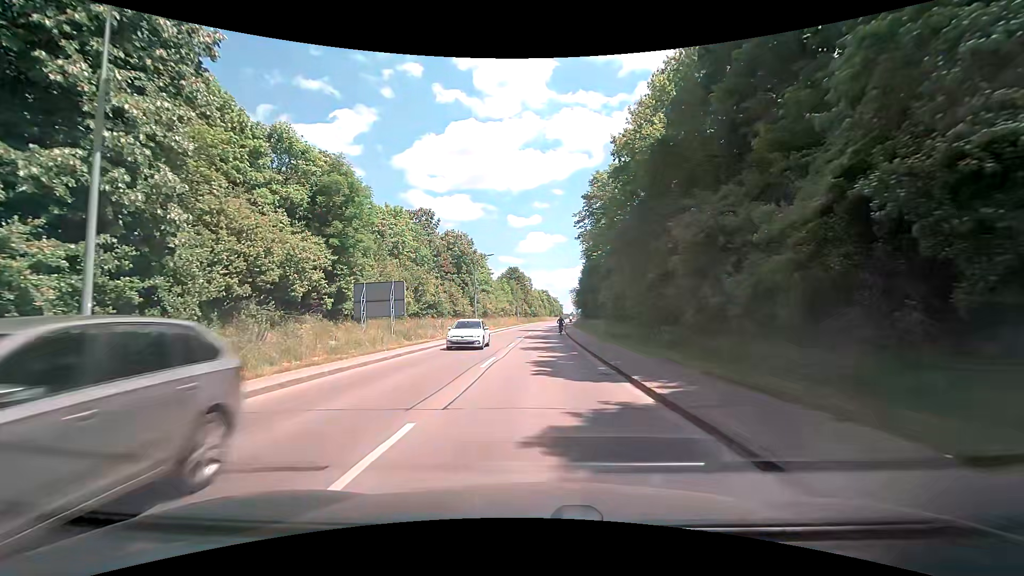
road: tertiary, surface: asphalt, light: Day
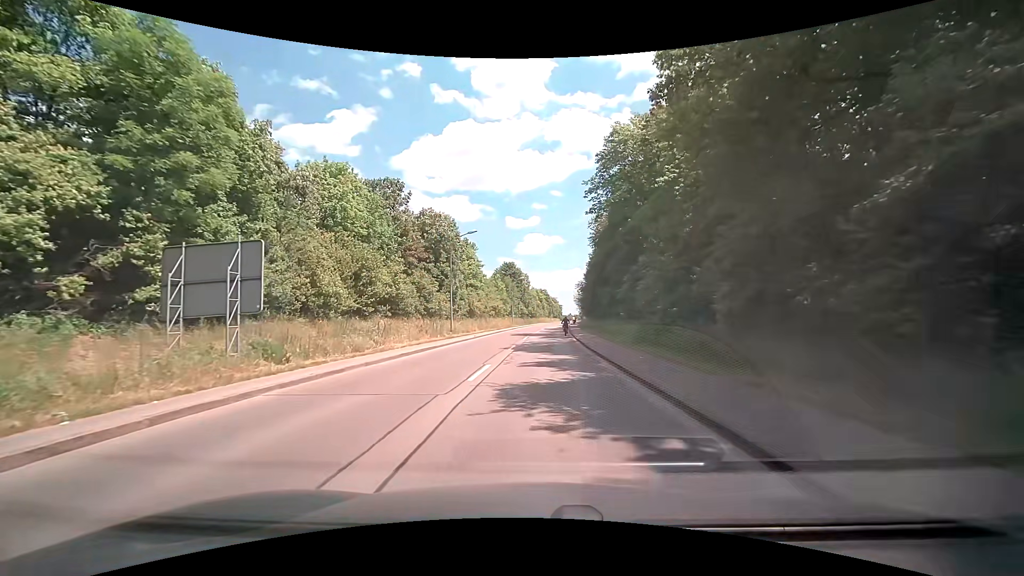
(-0.2, +15.6) m; -1°
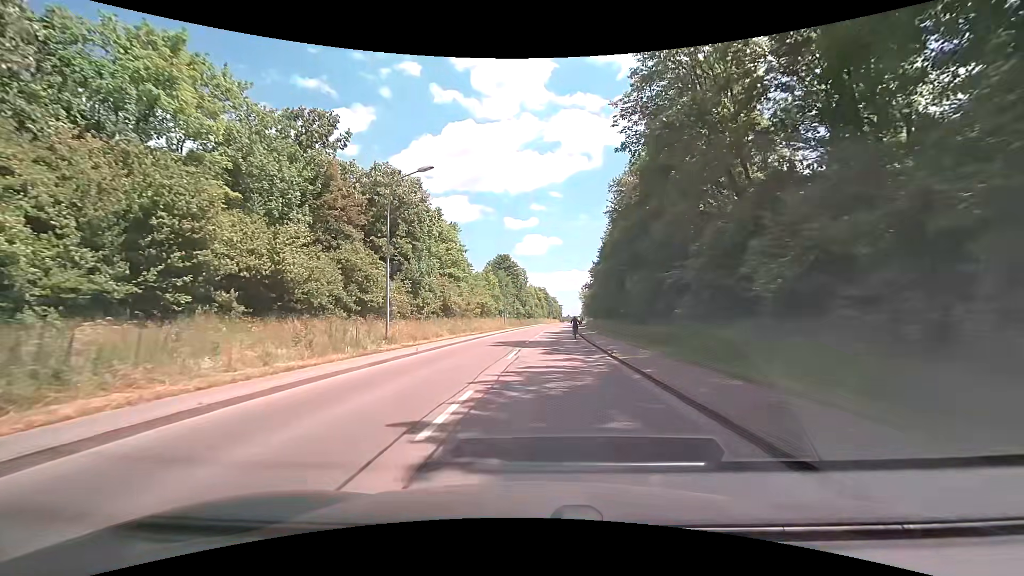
(+0.2, +18.1) m; +1°
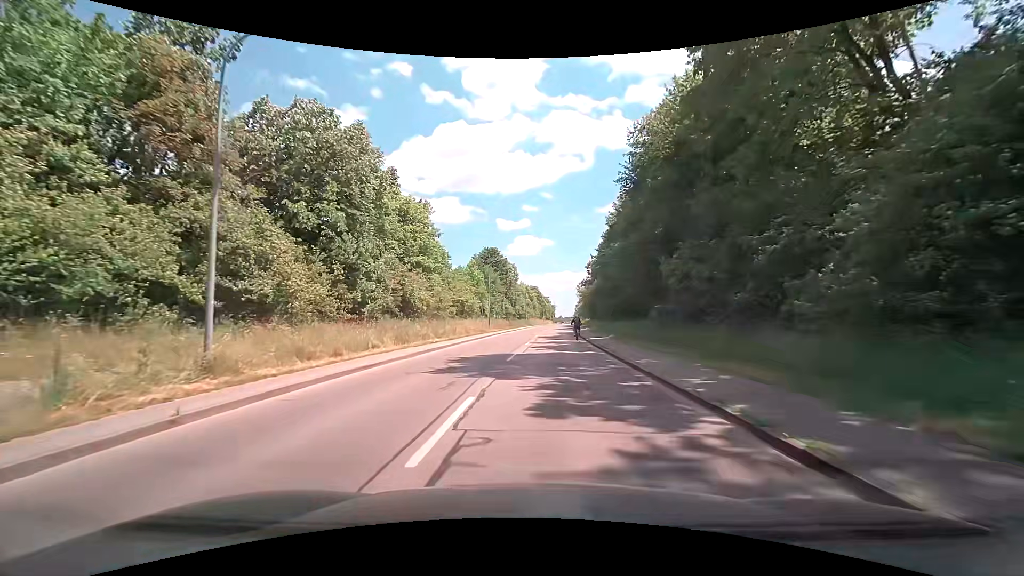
(+0.1, +13.1) m; +1°
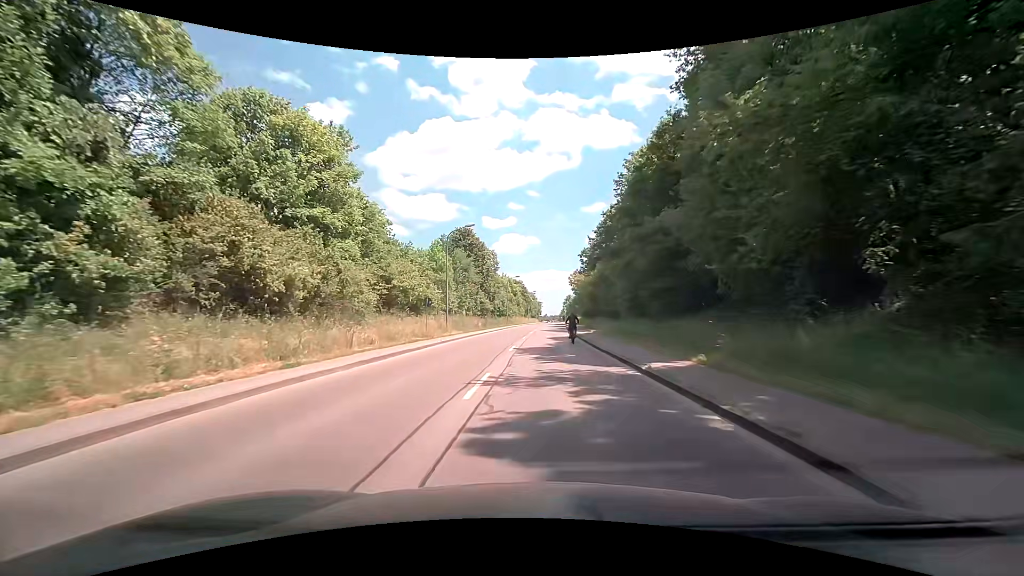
(+0.3, +20.5) m; +1°
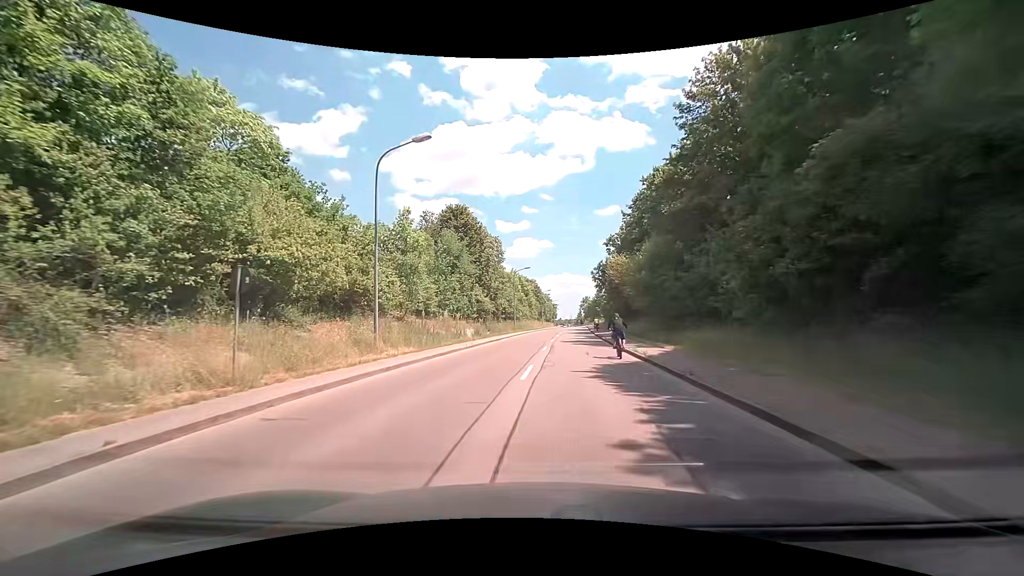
(0.0, +20.8) m; -1°
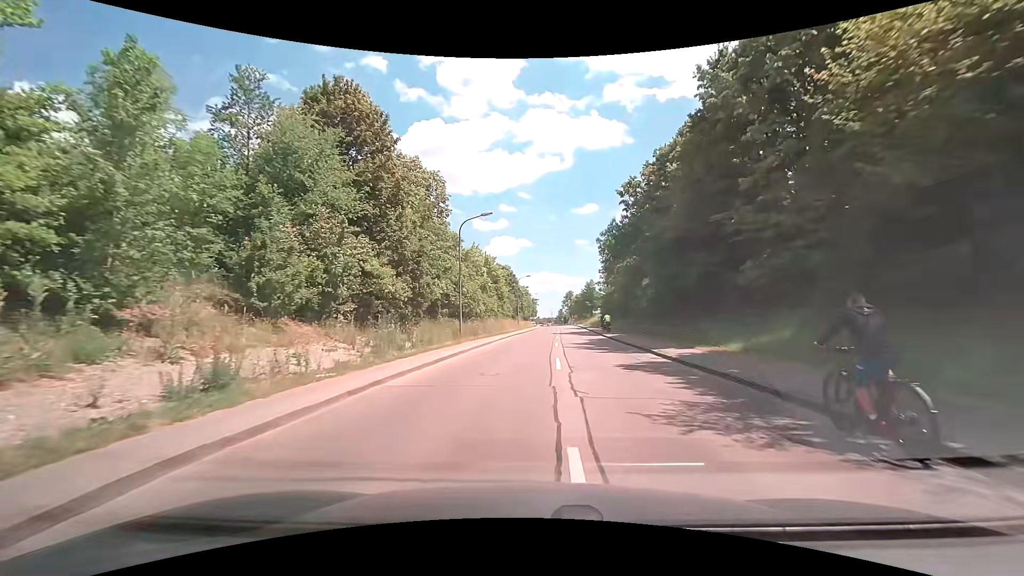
(+0.5, +34.3) m; +3°
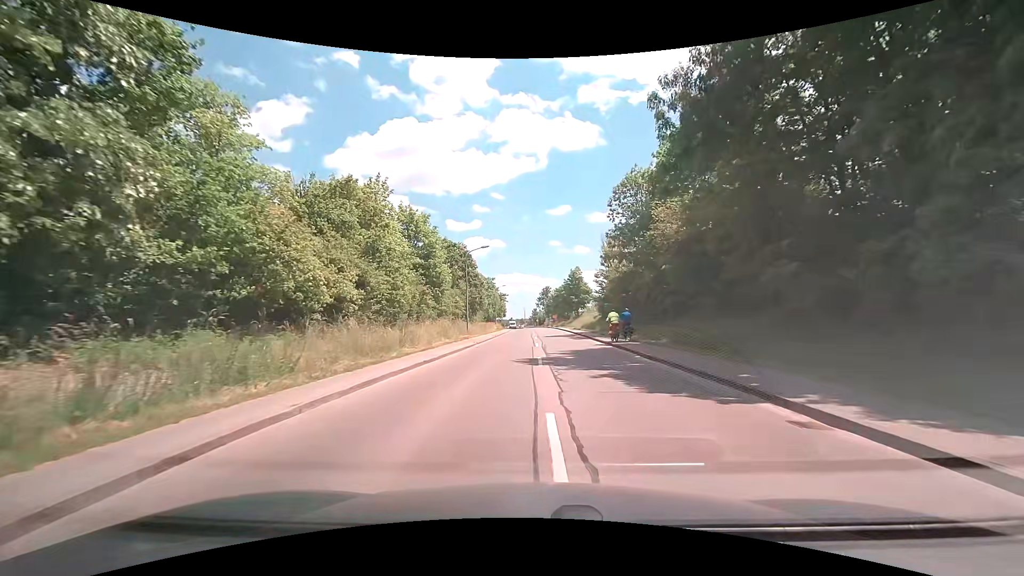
(+0.7, +34.3) m; +2°
(0, +10) (0, +20) (+1, +30) (+1, +40) (+1, +50) (+2, +60) (+2, +70) (+1, +80) (+1, +90) (+1, +100) m
